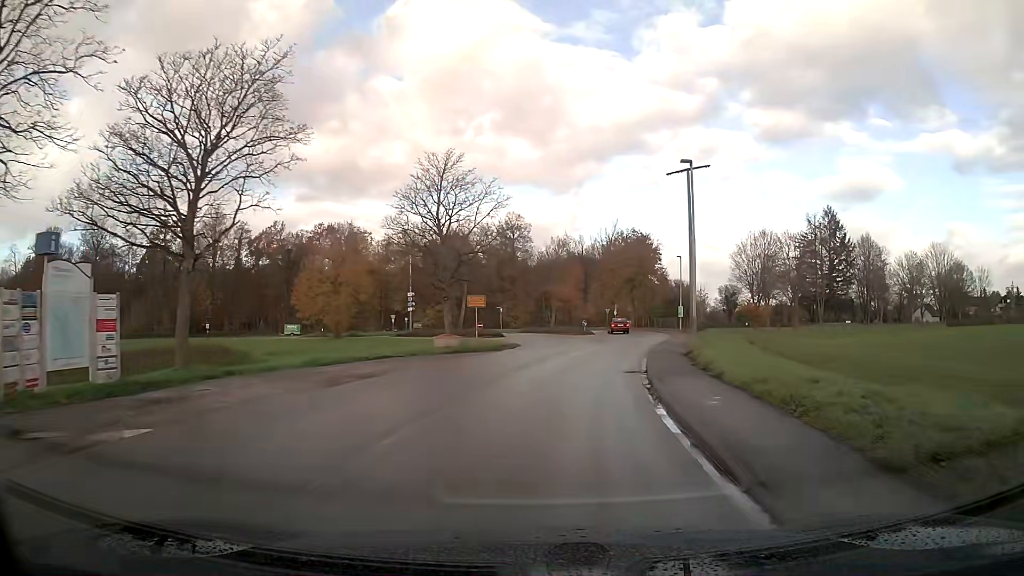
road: unclassified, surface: asphalt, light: Day
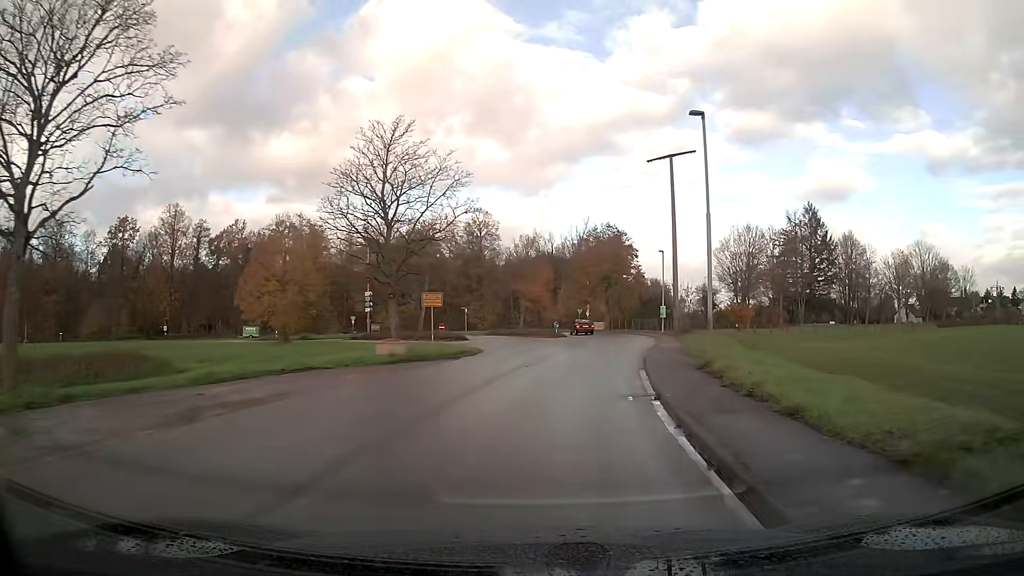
(+0.1, +5.5) m; +3°
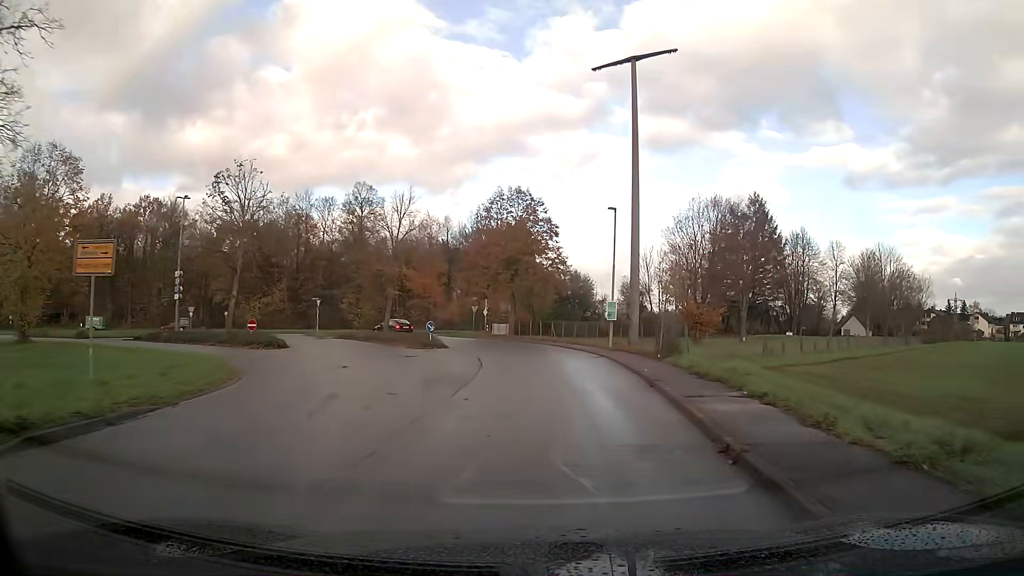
(+1.6, +21.5) m; +7°
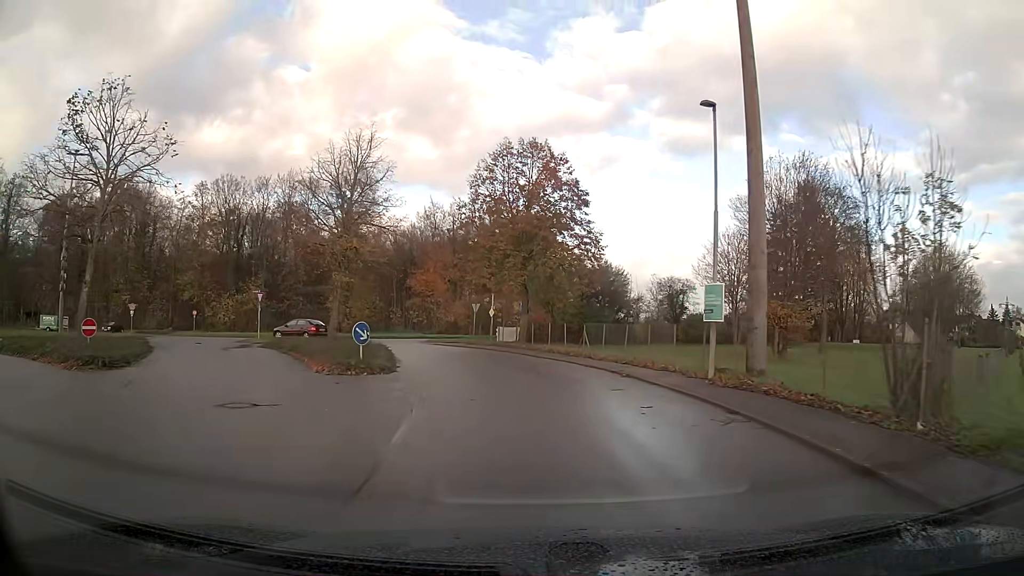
(-0.2, +15.5) m; -3°
